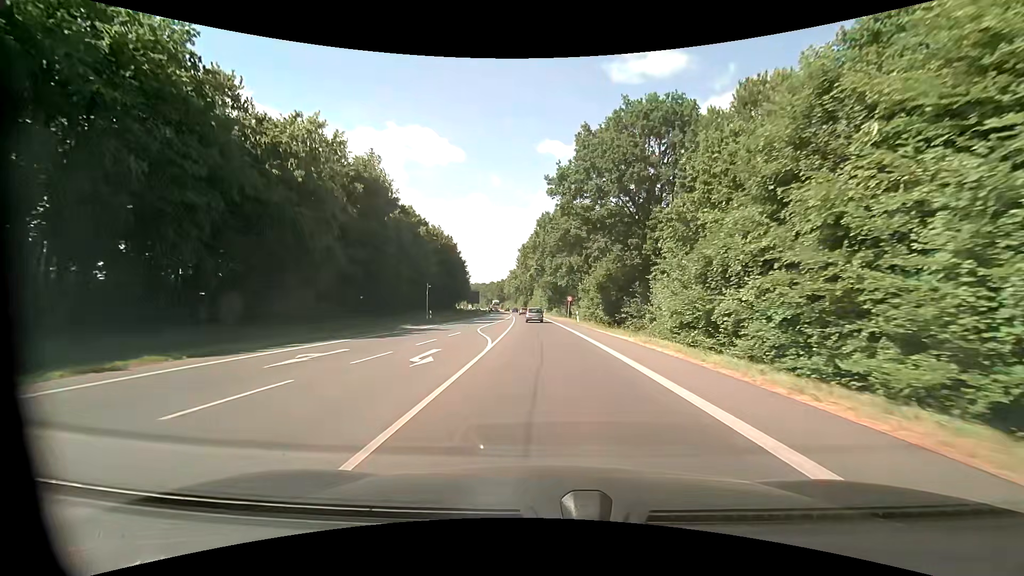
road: primary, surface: asphalt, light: Day
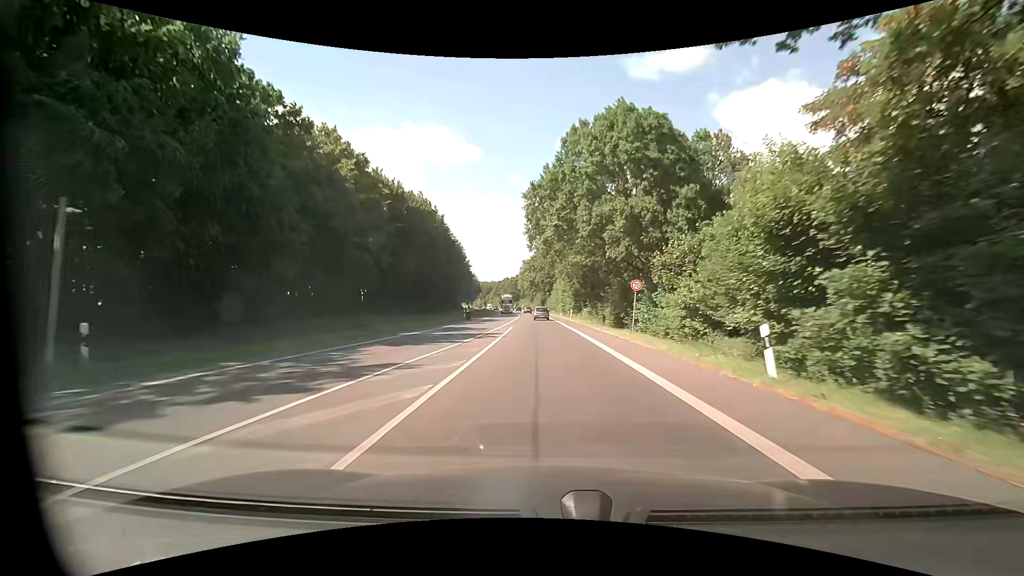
(-0.5, +37.2) m; -3°
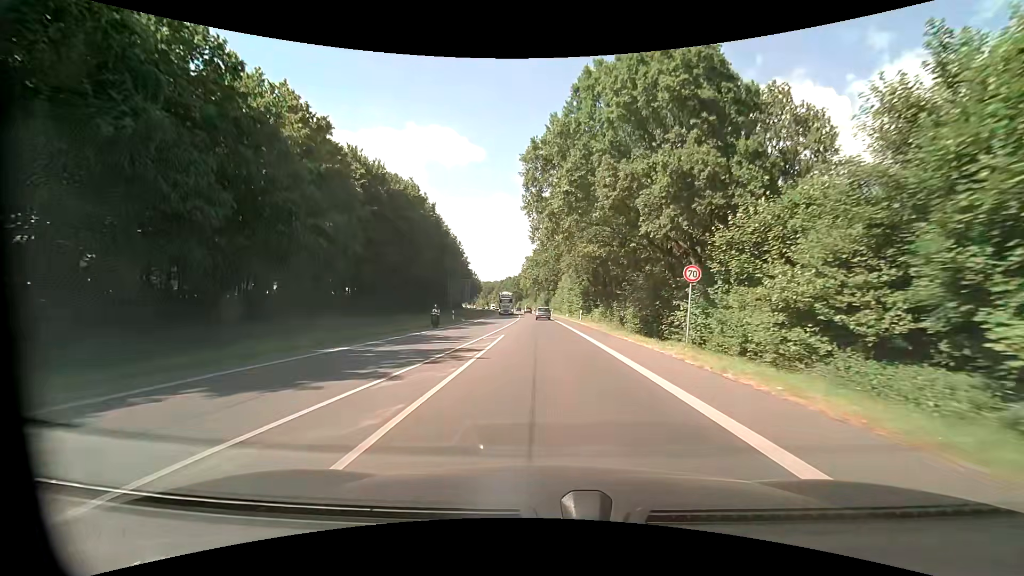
(0.0, +9.8) m; 0°
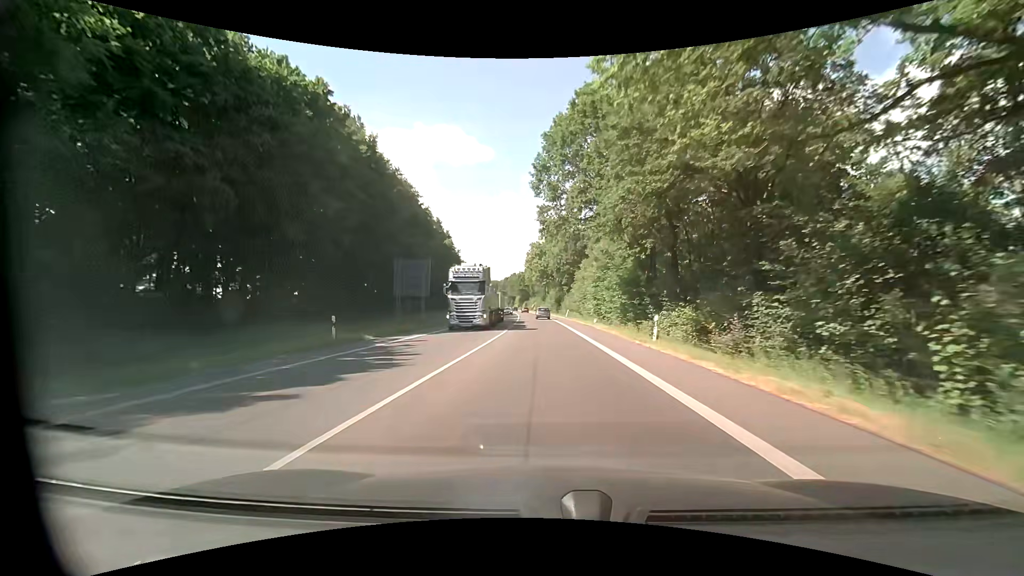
(-0.4, +30.5) m; -1°
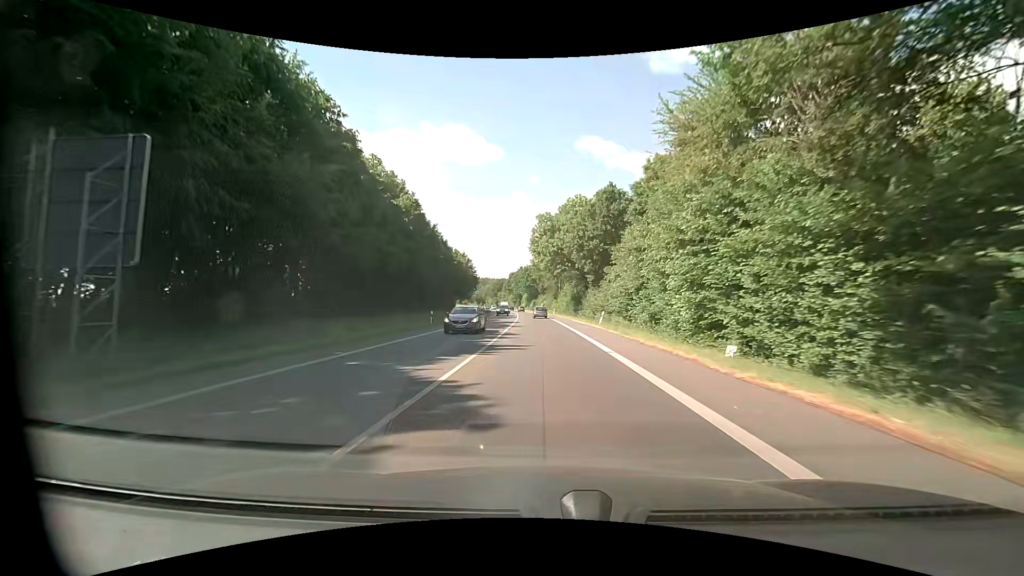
(-0.2, +32.0) m; -1°
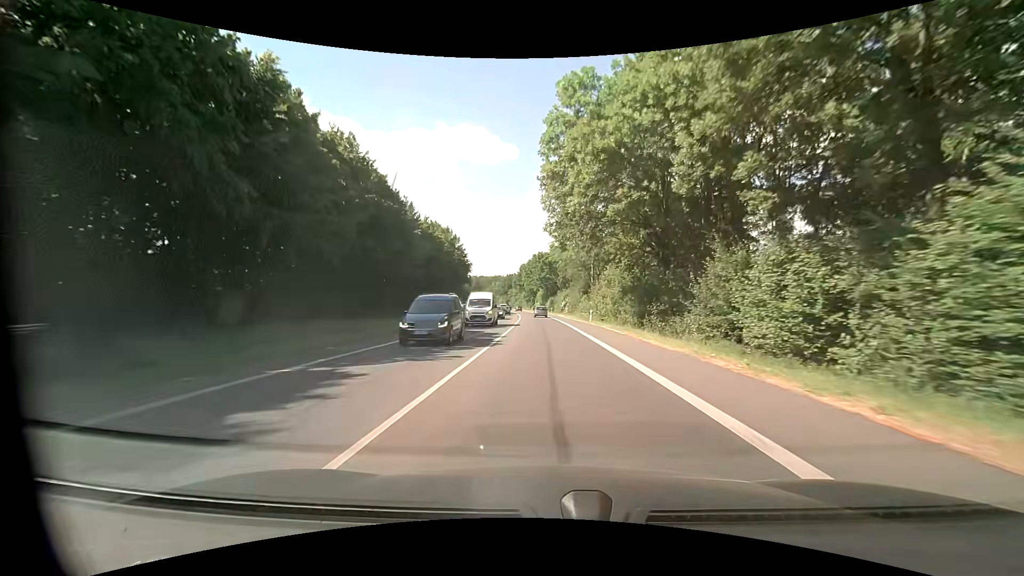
(-0.7, +44.3) m; -2°
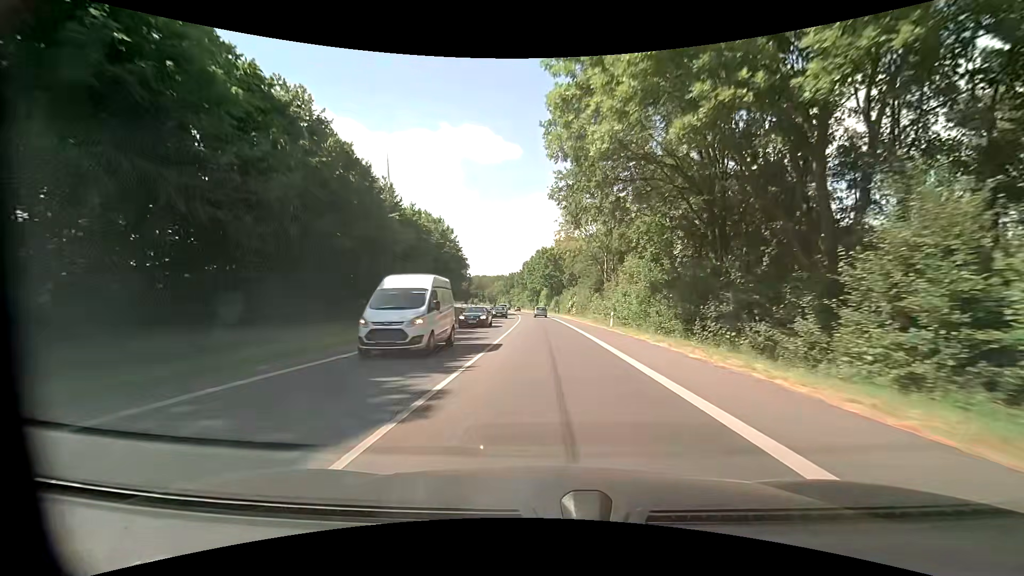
(-0.1, +11.3) m; 0°
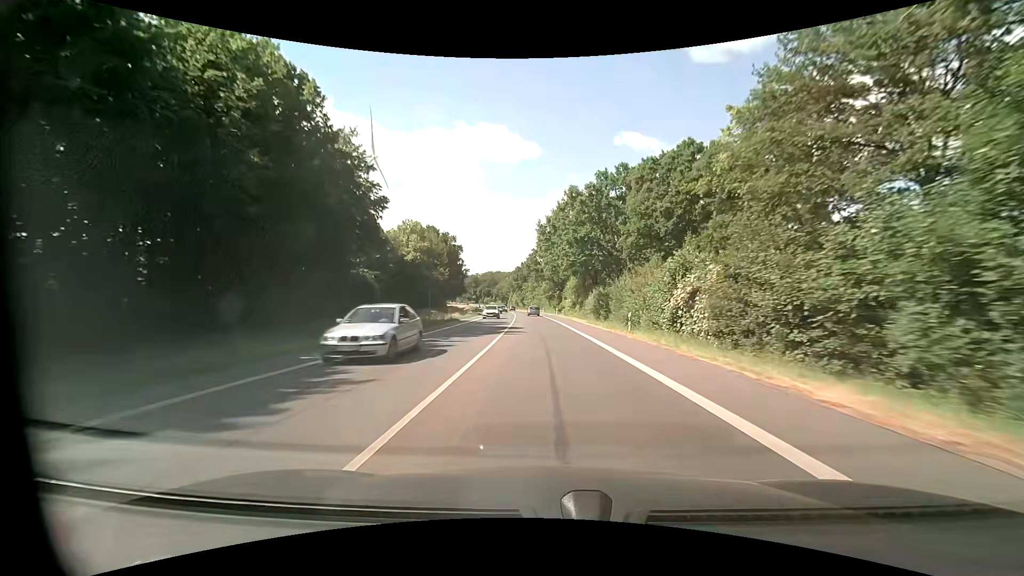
(-1.1, +57.0) m; -2°
(0, +10) (0, +20) (0, +30) (-1, +40) (-1, +50) (-2, +60) (-2, +70) (-3, +80) (-4, +90) (-4, +100) m
